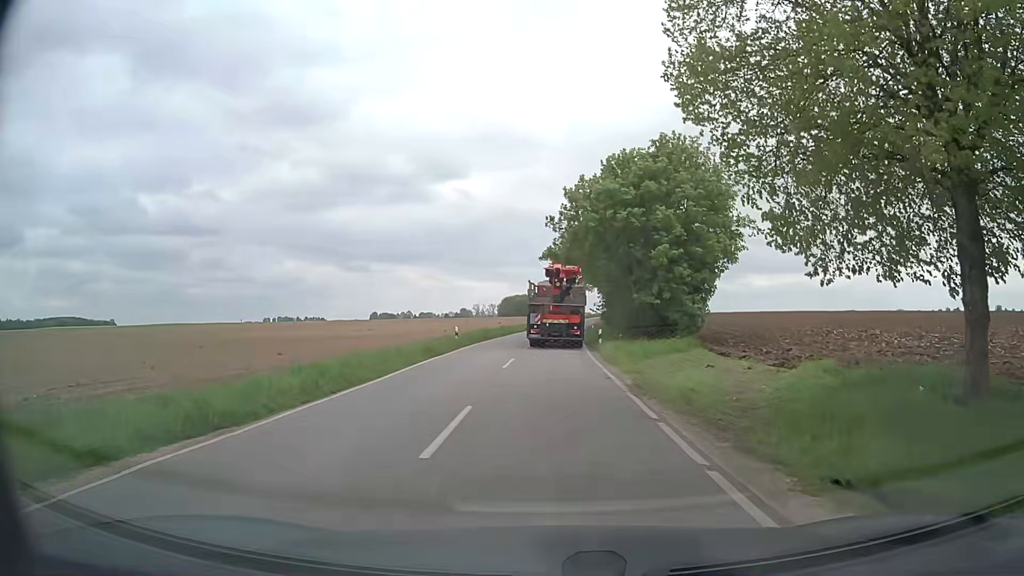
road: tertiary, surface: asphalt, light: Day
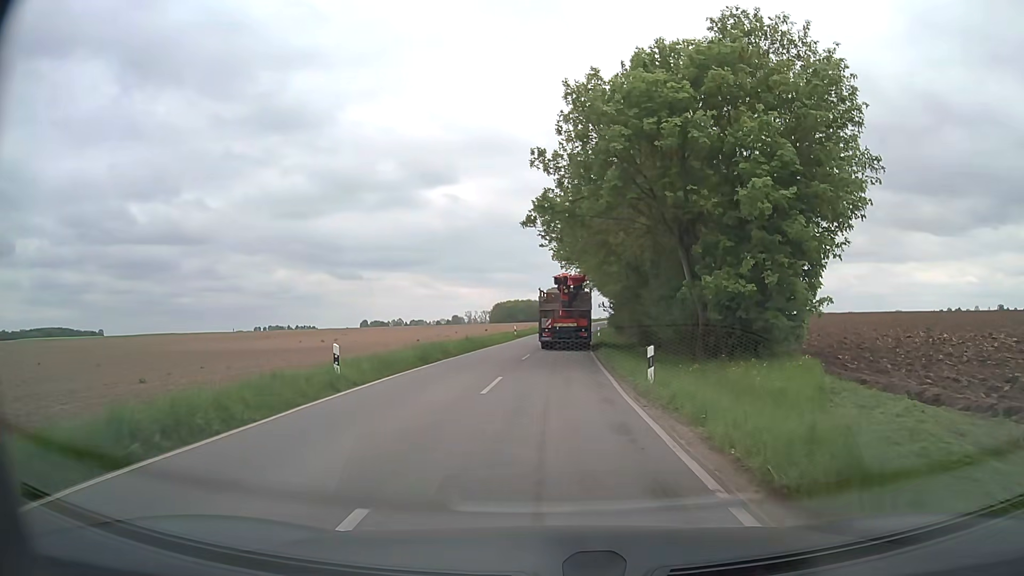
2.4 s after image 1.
(+0.1, +18.2) m; +1°
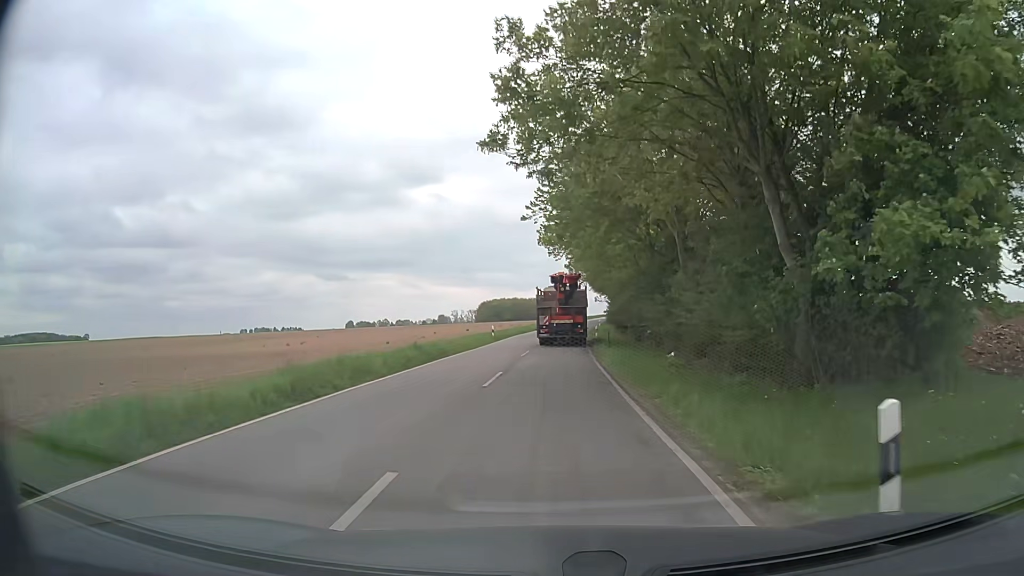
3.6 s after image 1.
(+0.1, +11.0) m; +1°
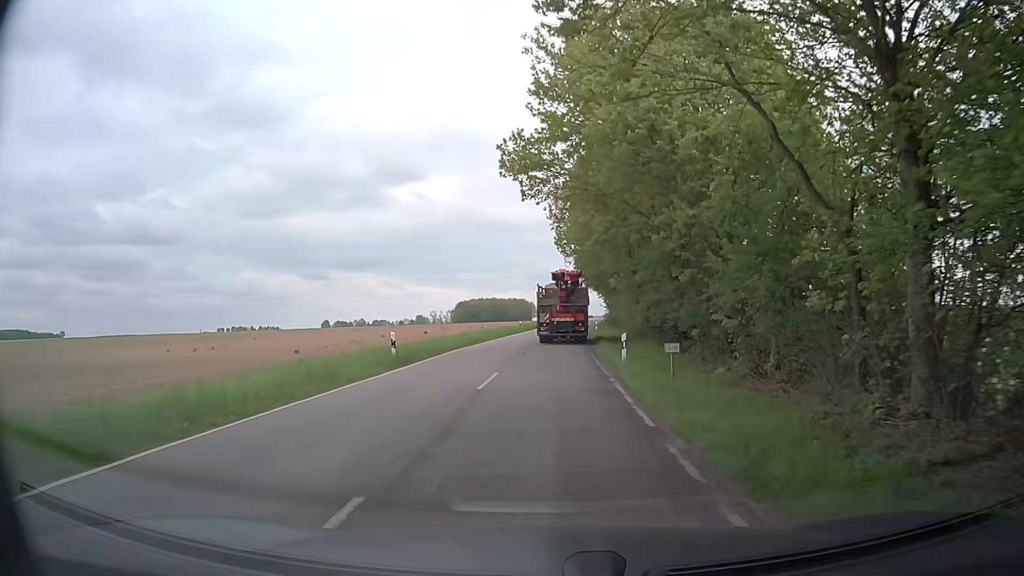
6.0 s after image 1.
(+0.3, +25.2) m; +2°
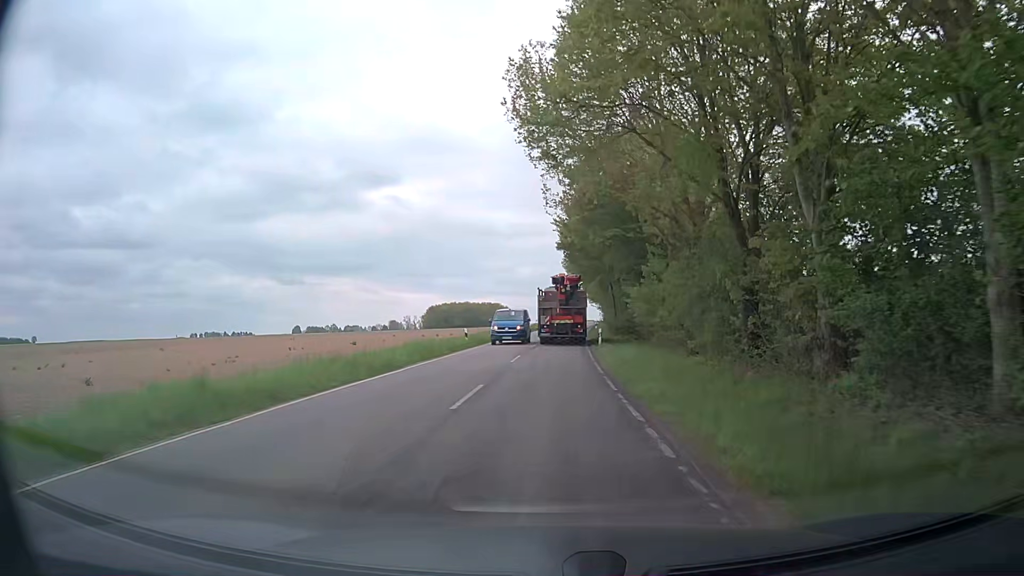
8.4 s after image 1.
(0.0, +27.0) m; +1°
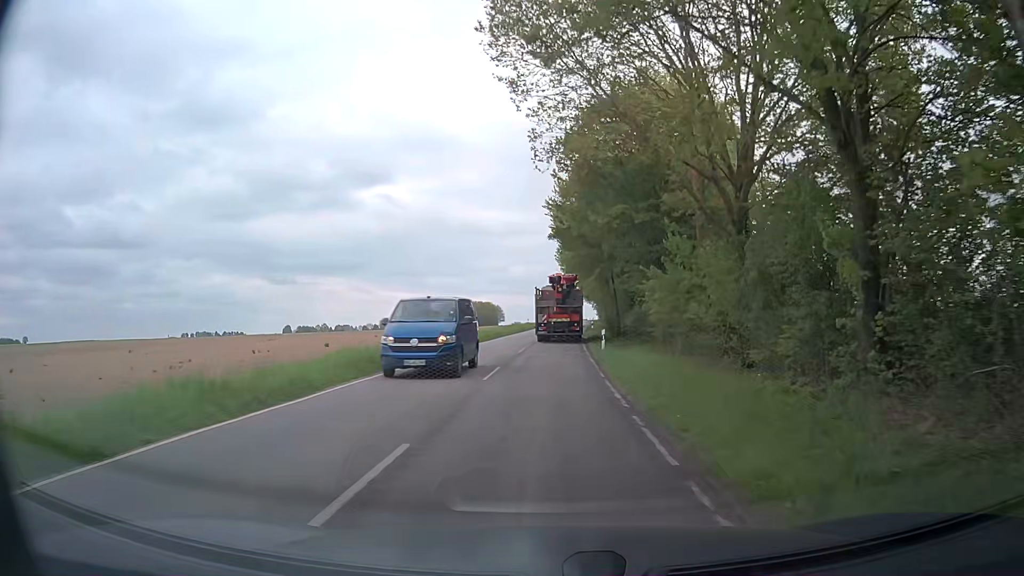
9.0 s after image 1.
(0.0, +7.0) m; +1°
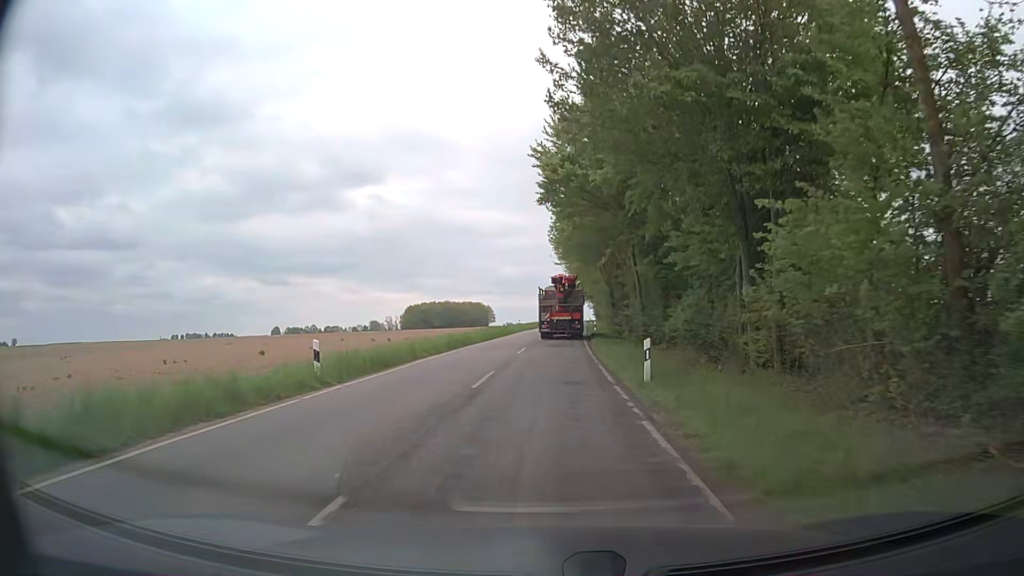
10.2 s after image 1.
(0.0, +14.5) m; 0°
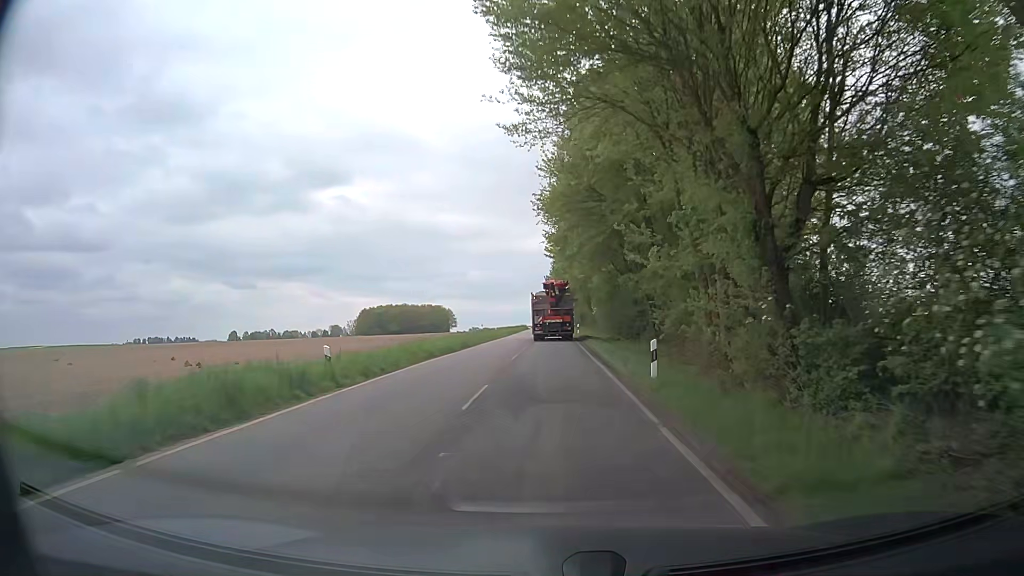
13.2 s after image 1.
(+0.7, +39.4) m; +3°
(0, +10) (0, +20) (0, +30) (0, +40) (0, +50) (0, +60) (0, +70) (+1, +80) (+1, +90) (+1, +100) m
